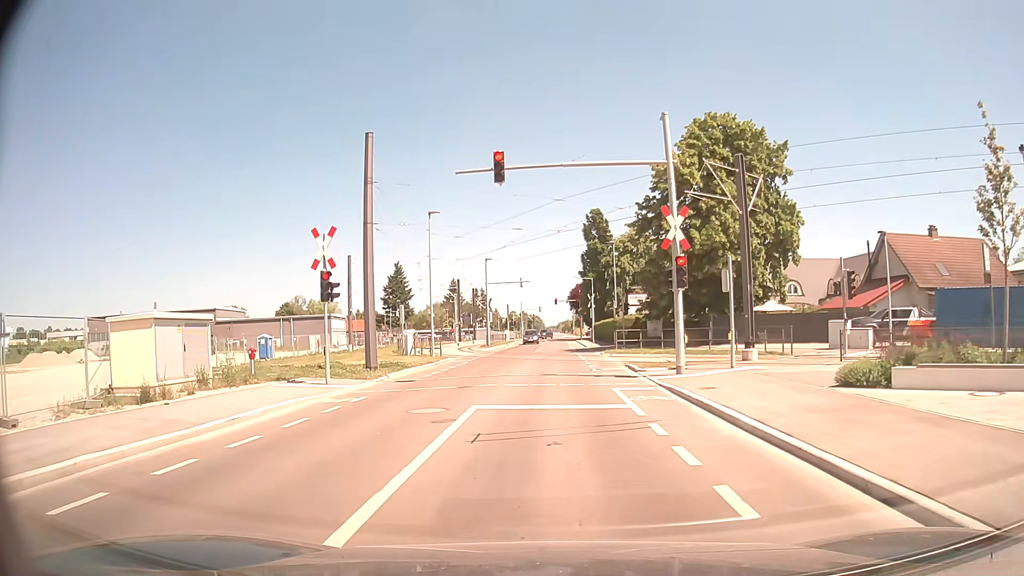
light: Day
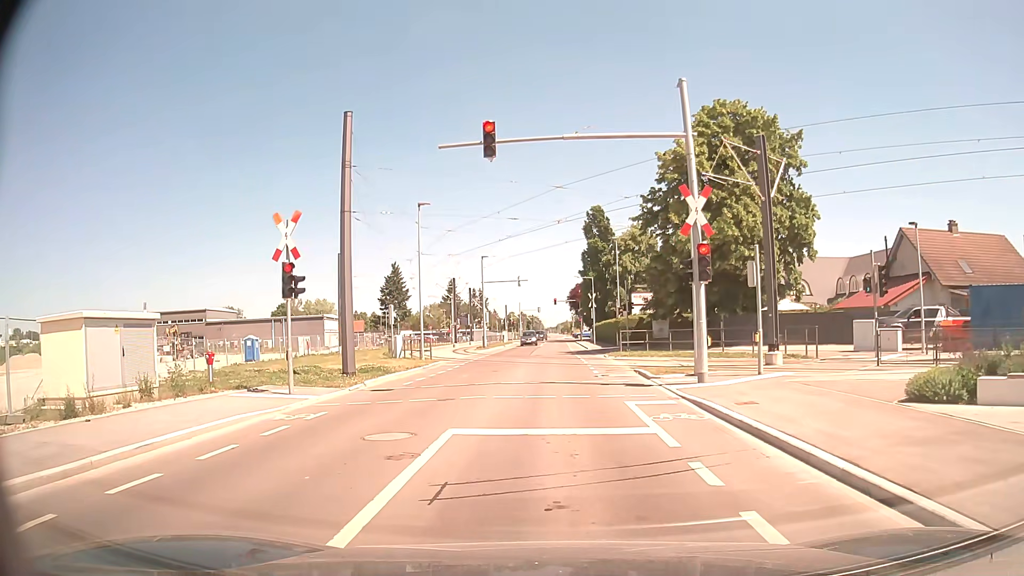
(0.0, +2.8) m; 0°
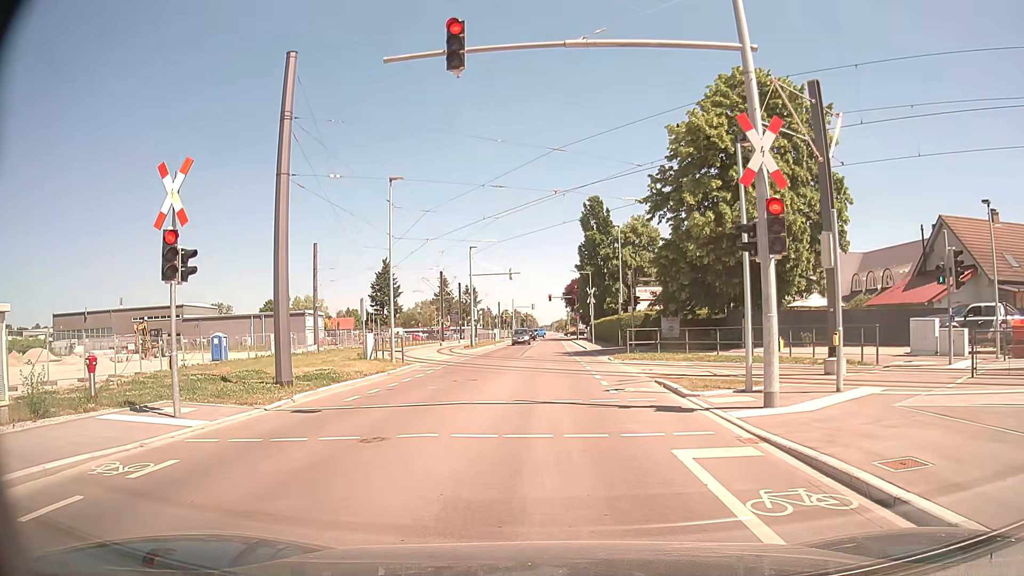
(0.0, +5.1) m; +1°
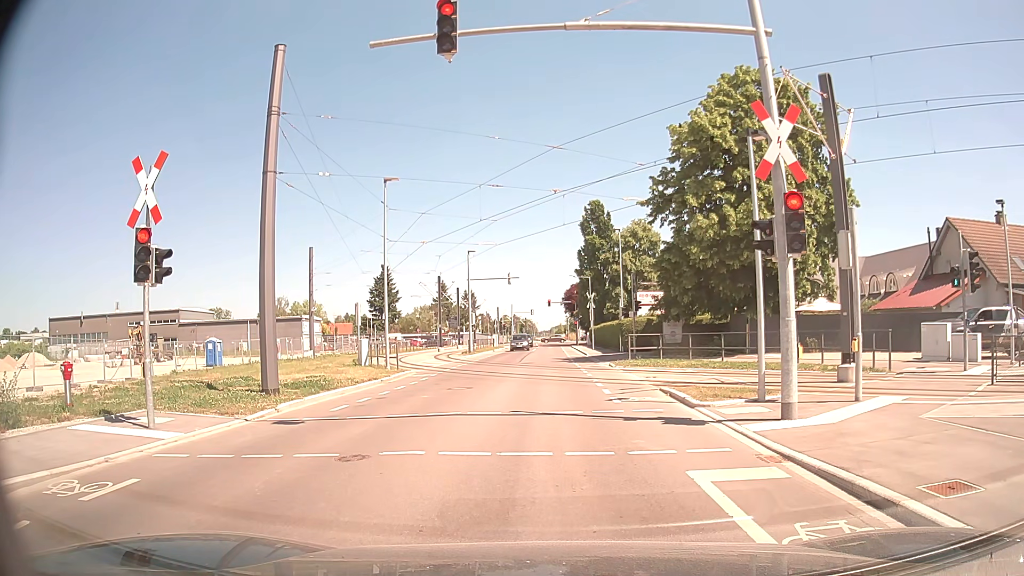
(0.0, +0.9) m; 0°
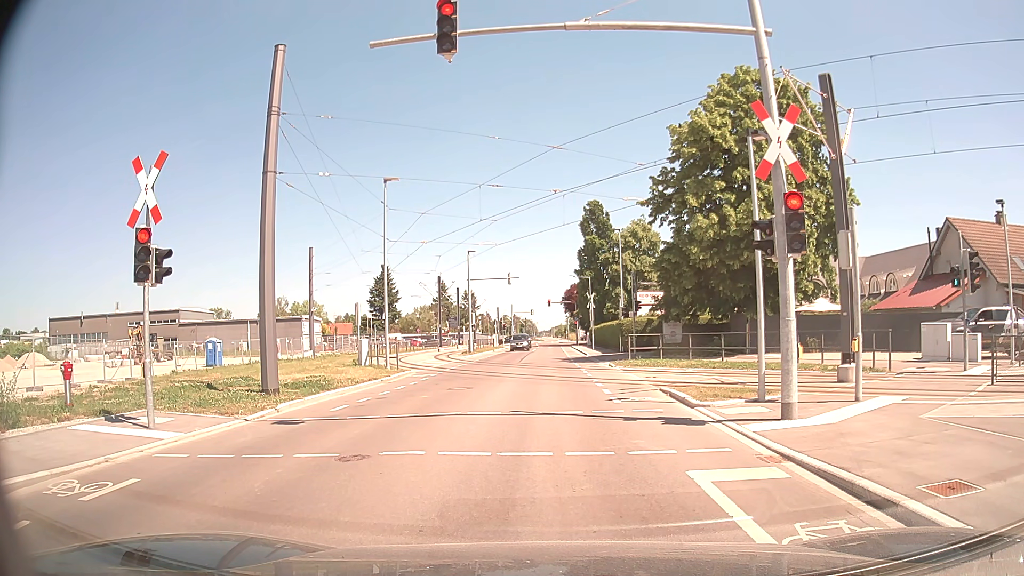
(0.0, 0.0) m; 0°
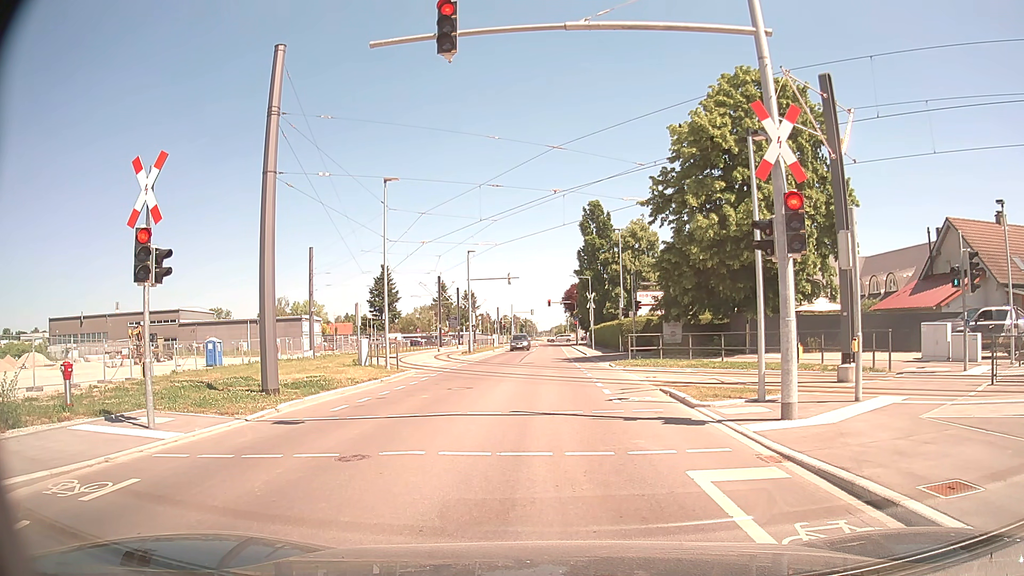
(0.0, 0.0) m; 0°
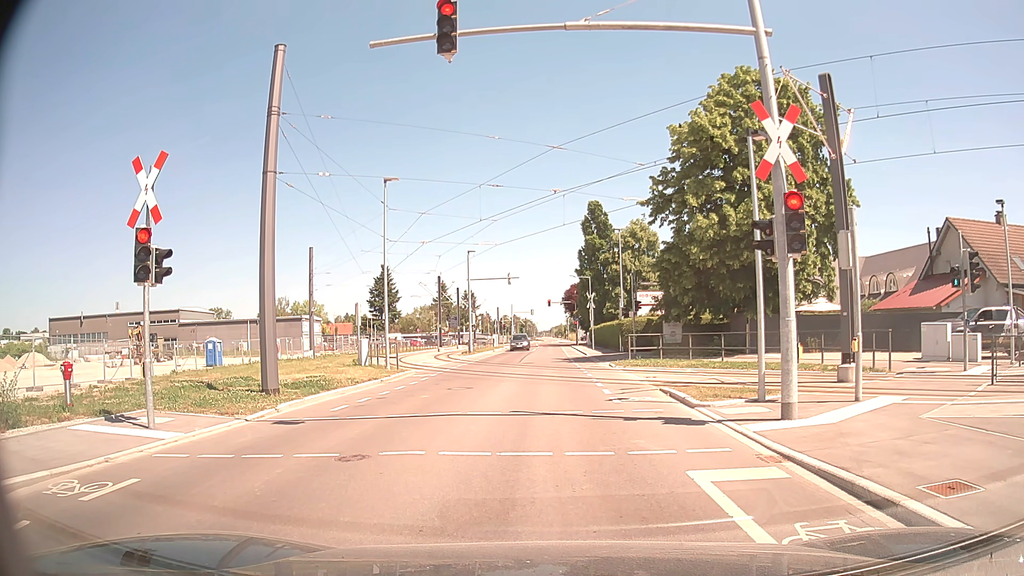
(0.0, 0.0) m; 0°
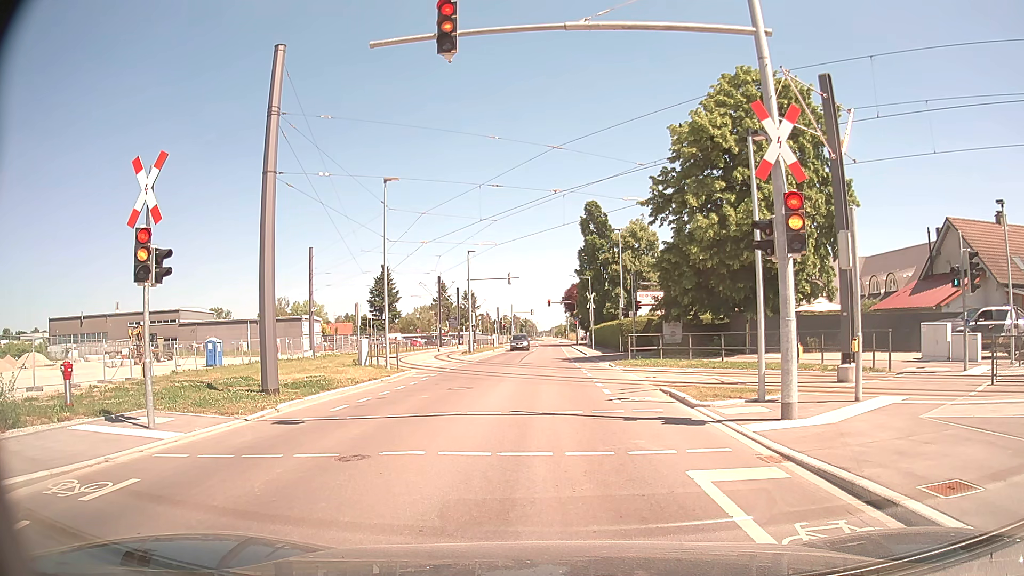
(0.0, 0.0) m; 0°
(0, +10) (0, +20) (0, +30) (0, +40) (0, +50) (0, +60) (0, +70) (0, +80) (0, +90) (0, +100) m
